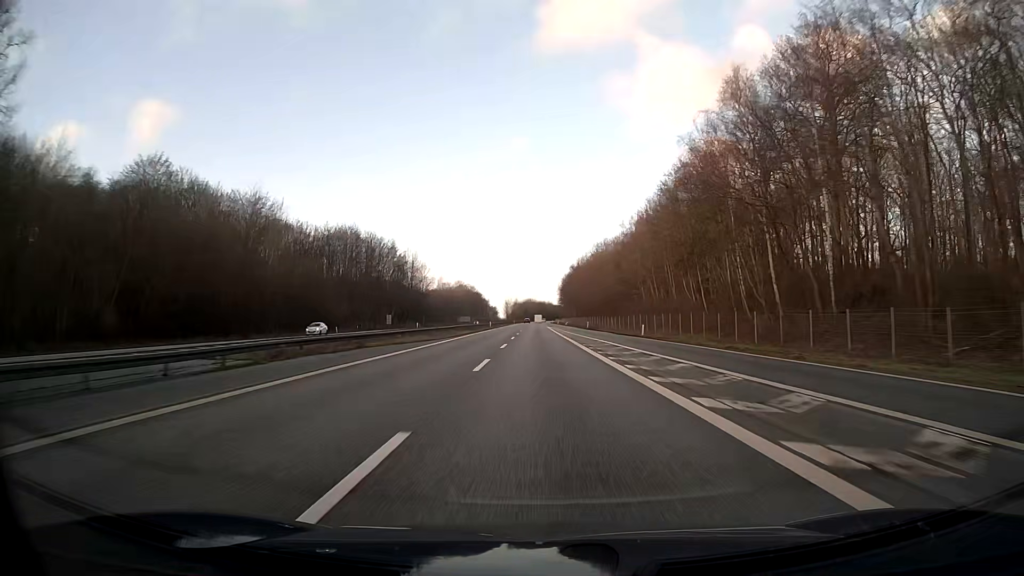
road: motorway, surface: asphalt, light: Day
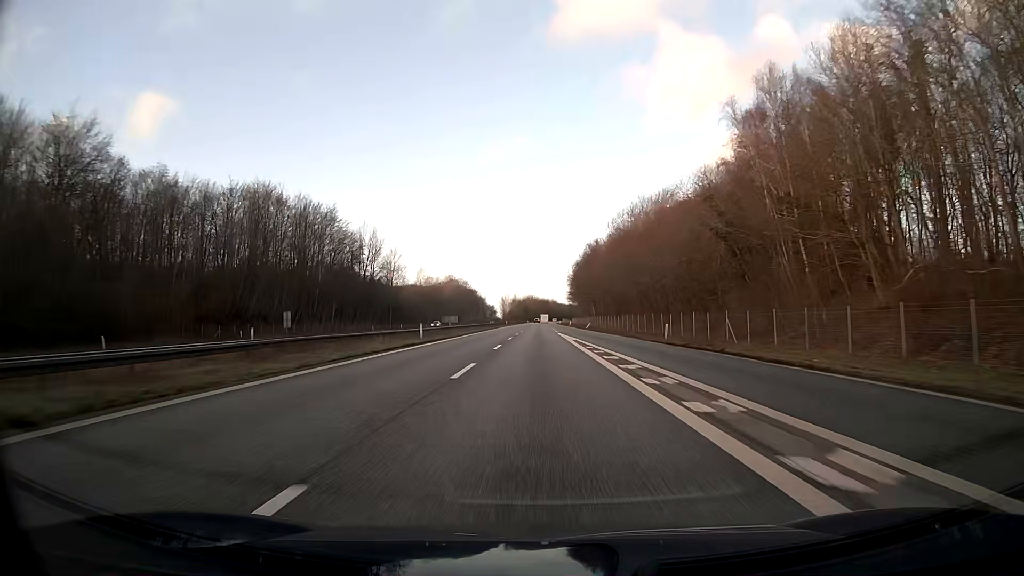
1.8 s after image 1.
(-0.2, +61.8) m; 0°
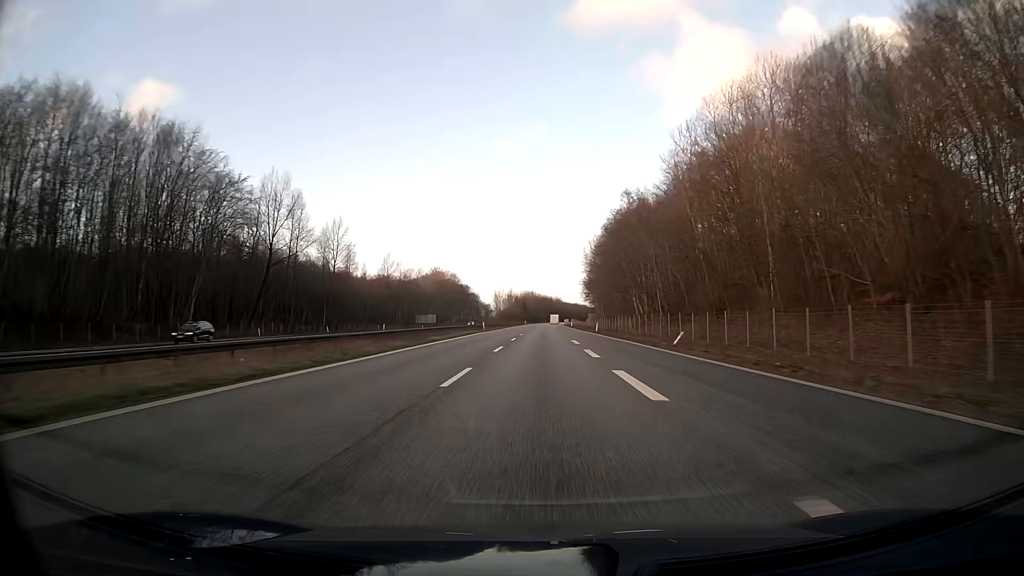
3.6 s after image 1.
(-0.1, +61.8) m; 0°
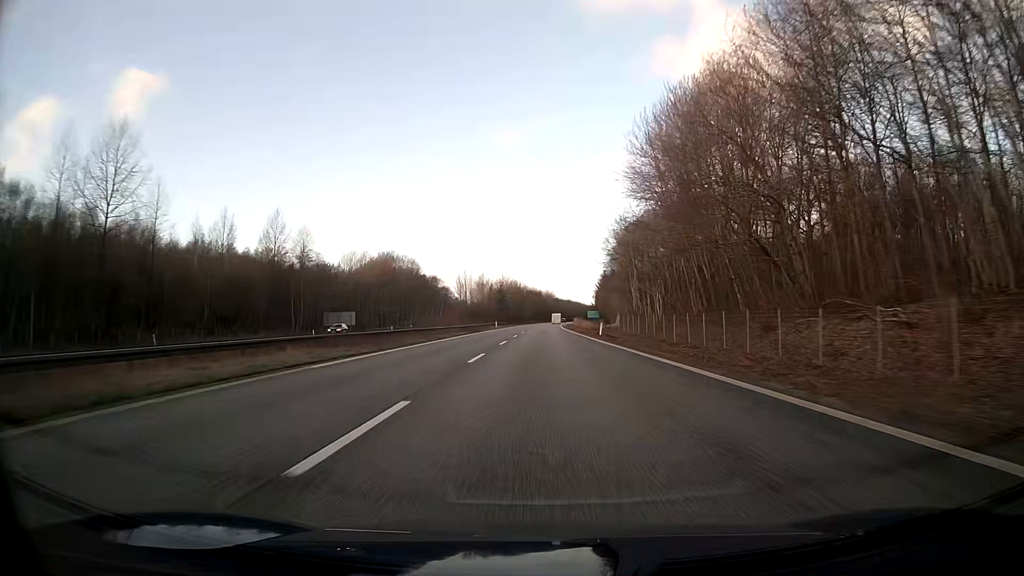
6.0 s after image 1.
(+0.8, +82.5) m; +1°
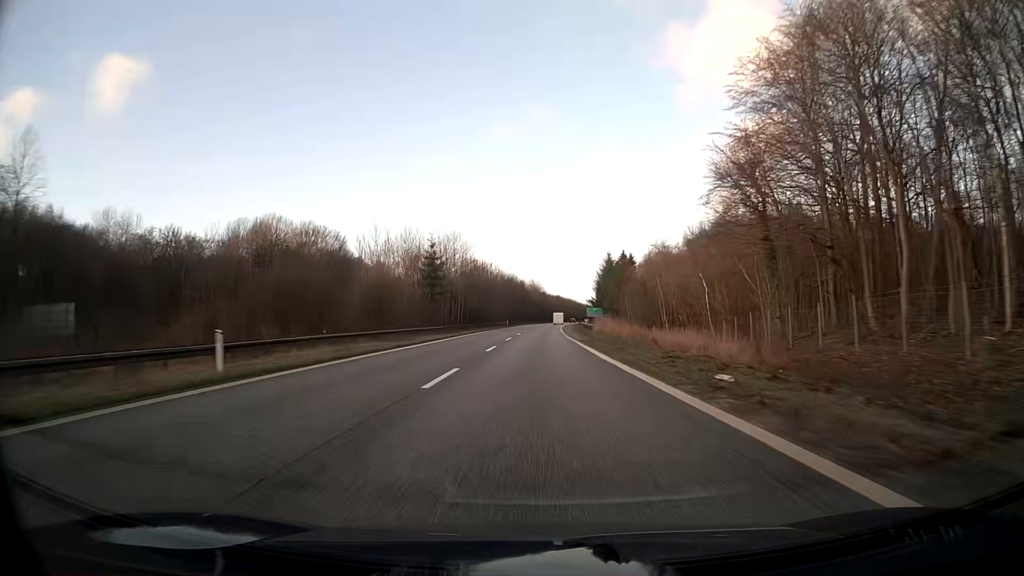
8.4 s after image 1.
(+0.8, +82.4) m; +1°
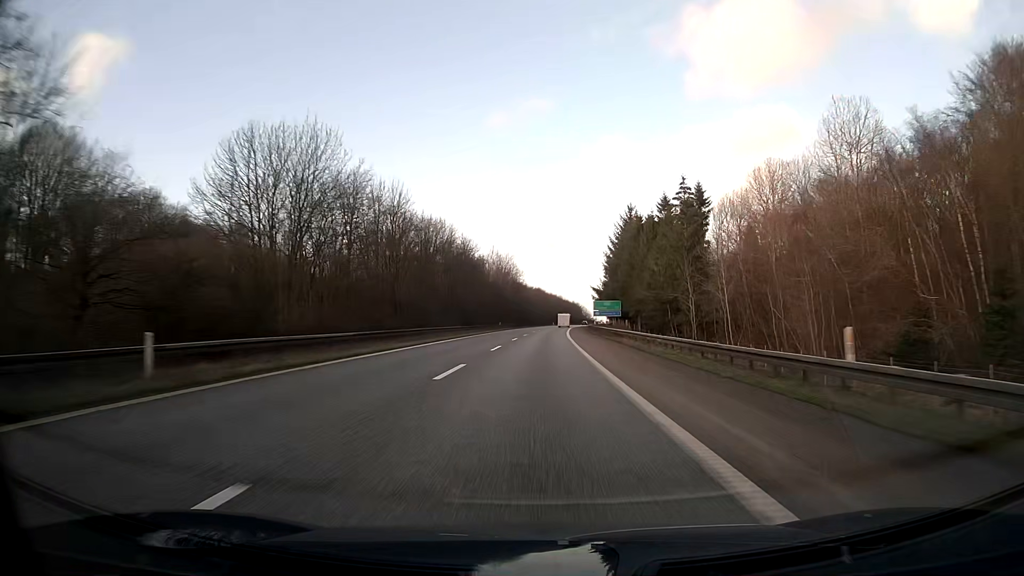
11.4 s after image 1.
(+1.6, +103.1) m; +2°
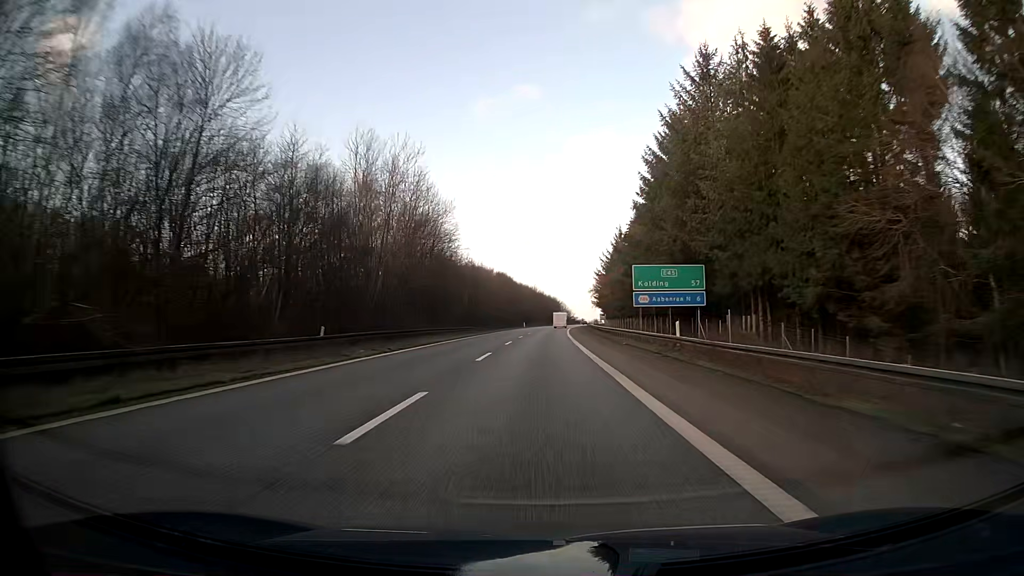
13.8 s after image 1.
(+1.9, +82.6) m; +3°
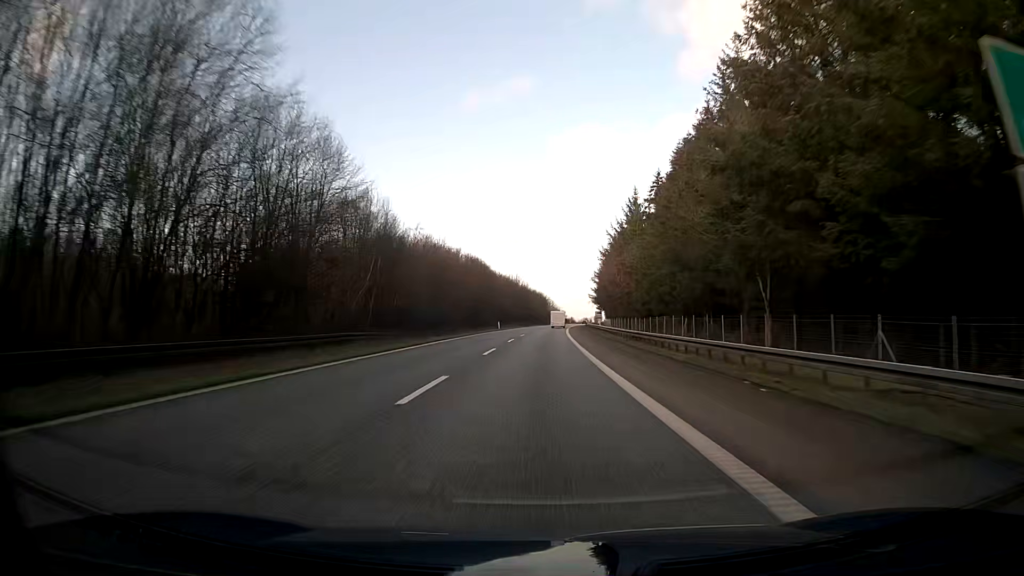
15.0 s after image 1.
(+0.4, +41.3) m; +1°
(0, +10) (0, +20) (0, +30) (0, +40) (+1, +50) (+1, +60) (+1, +70) (+2, +80) (+2, +90) (+2, +100) m
